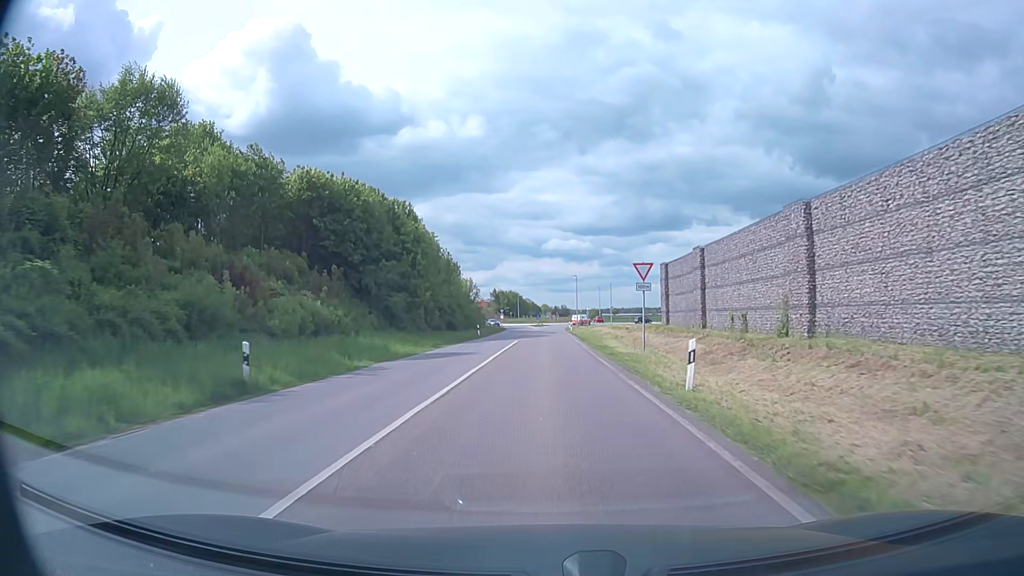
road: secondary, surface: asphalt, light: Day
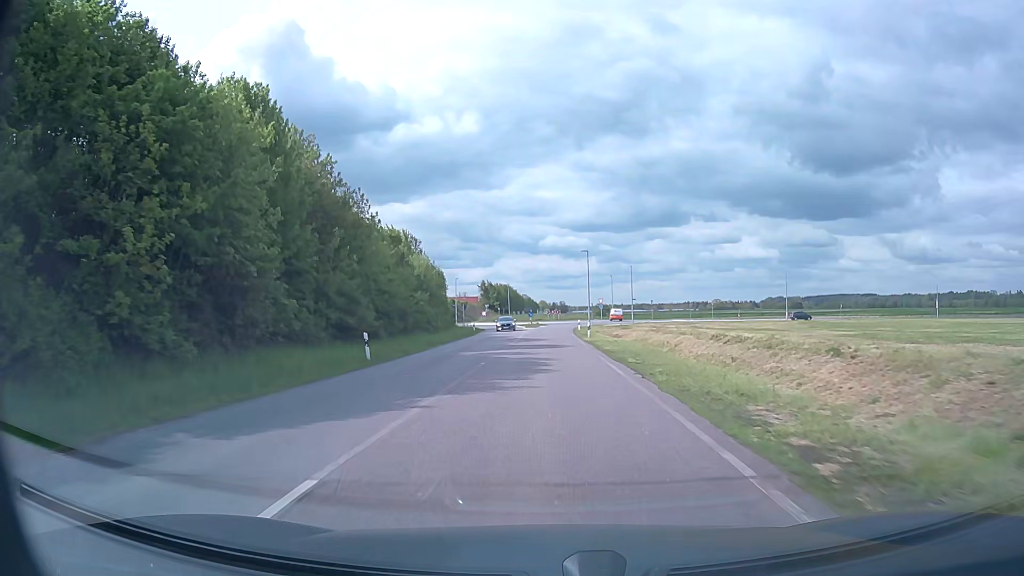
(+0.2, +35.7) m; 0°
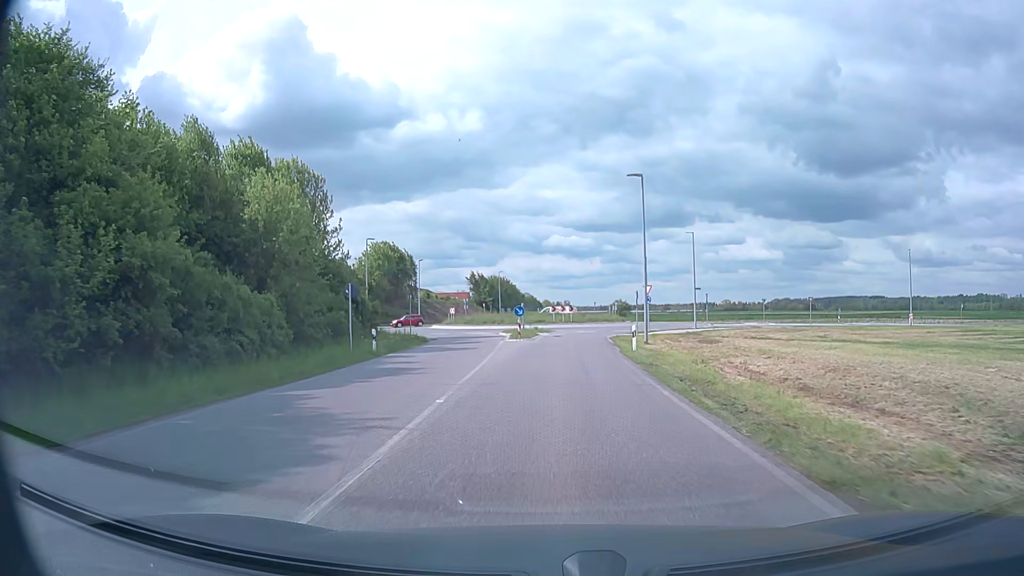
(-0.1, +38.9) m; 0°
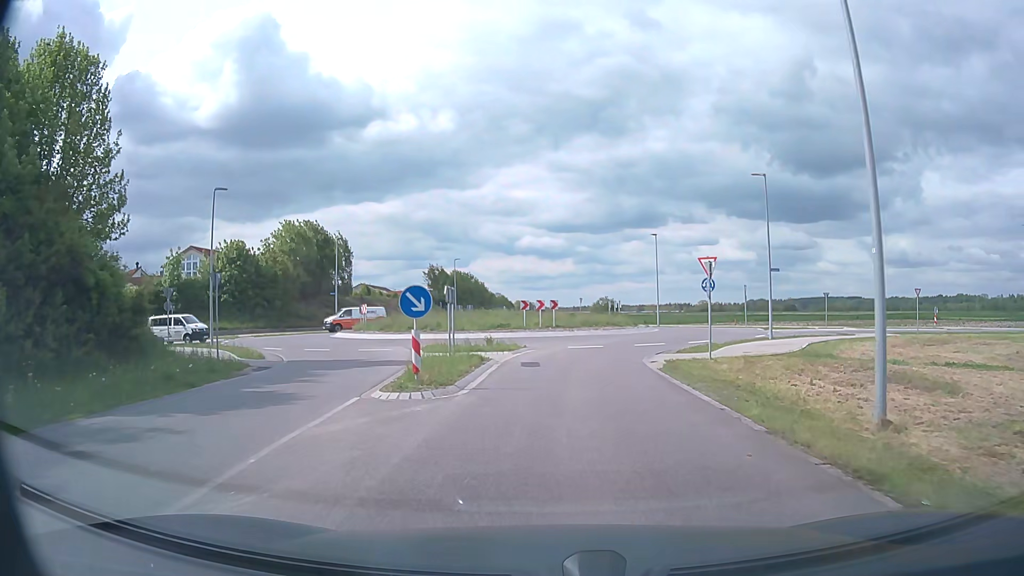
(+0.3, +24.9) m; +2°
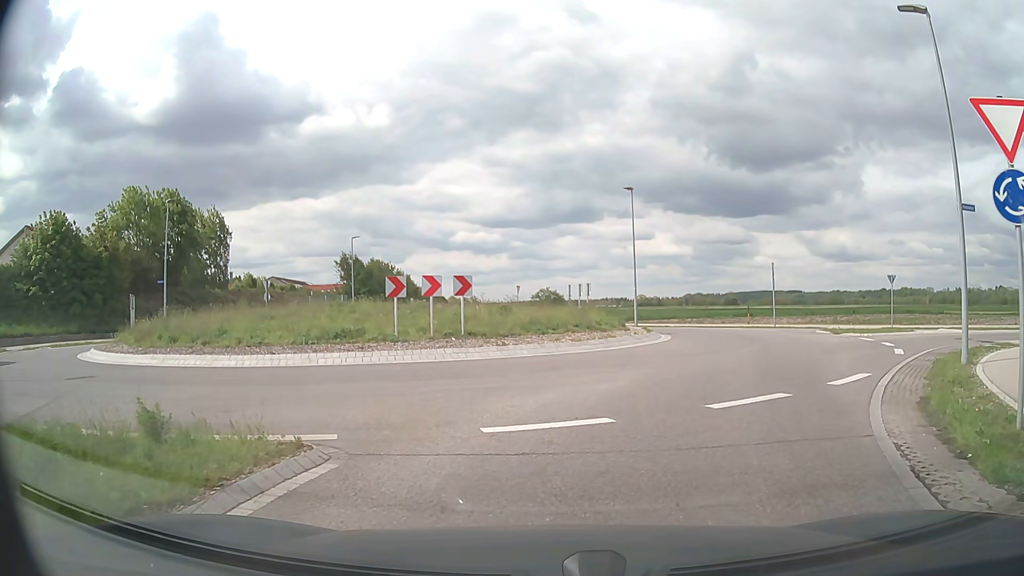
(+0.6, +19.9) m; +5°
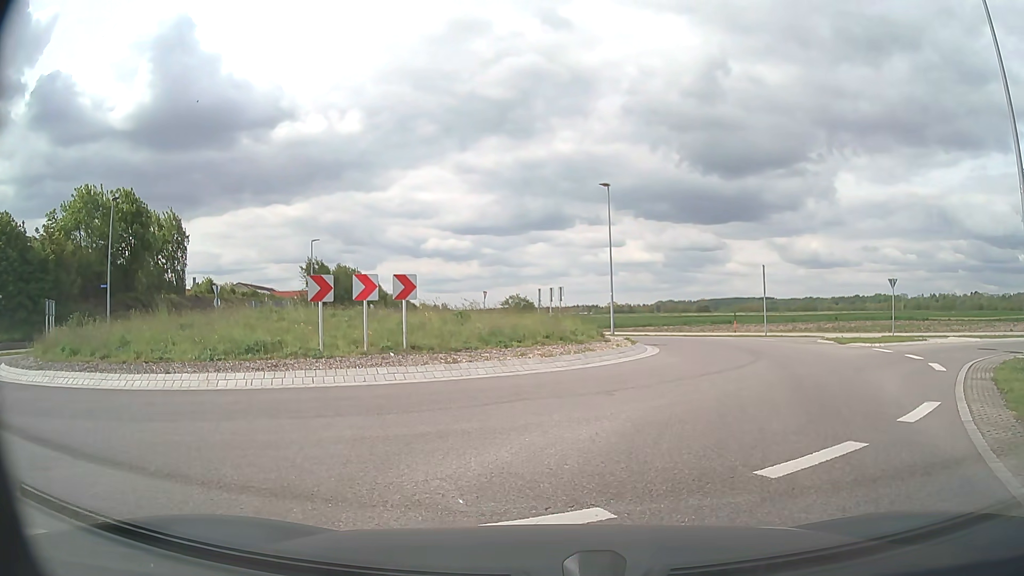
(+0.1, +3.2) m; +3°
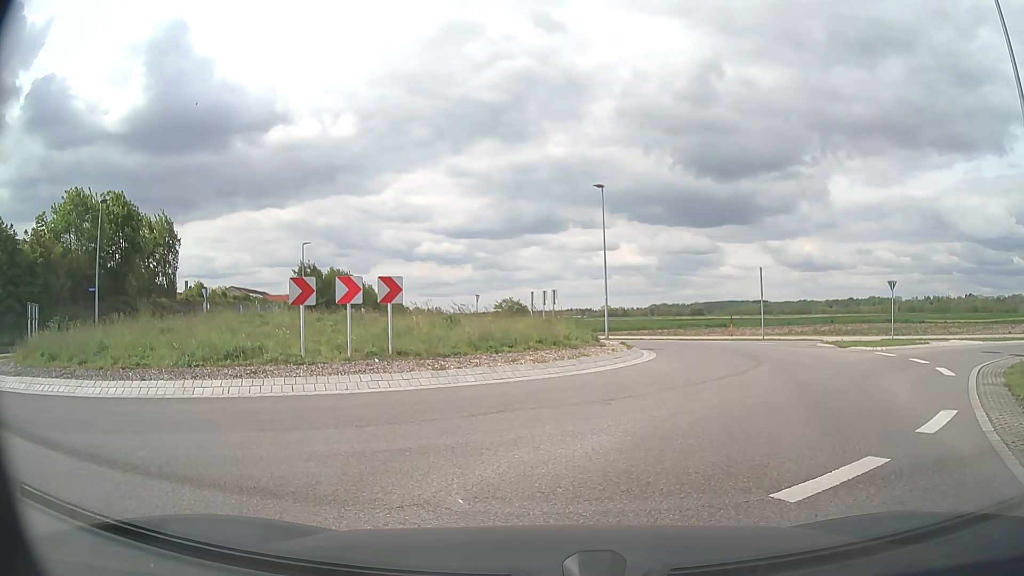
(0.0, +0.6) m; 0°
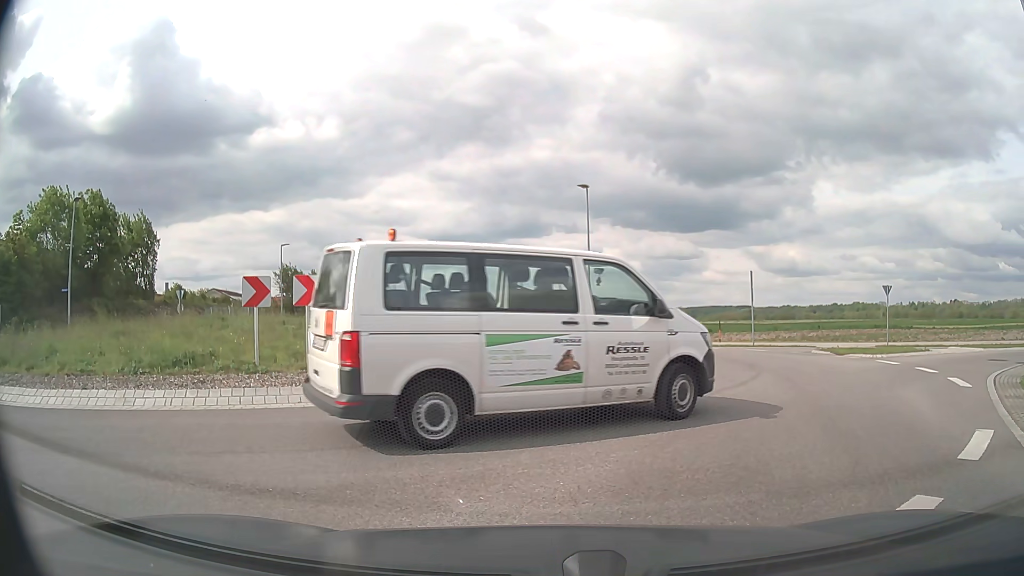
(0.0, +1.3) m; 0°
(+3, +10) (+5, +19) (+2, +29) (-6, +34) (-15, +32) (-23, +25) (-31, +19) (-40, +16) (-50, +13) (-60, +11) m
